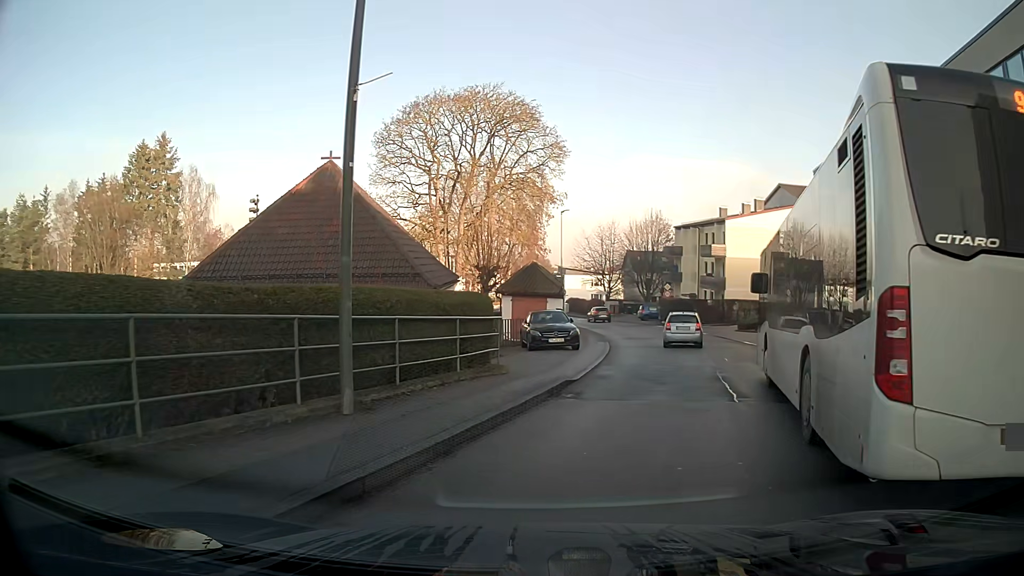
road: unclassified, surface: asphalt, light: Day
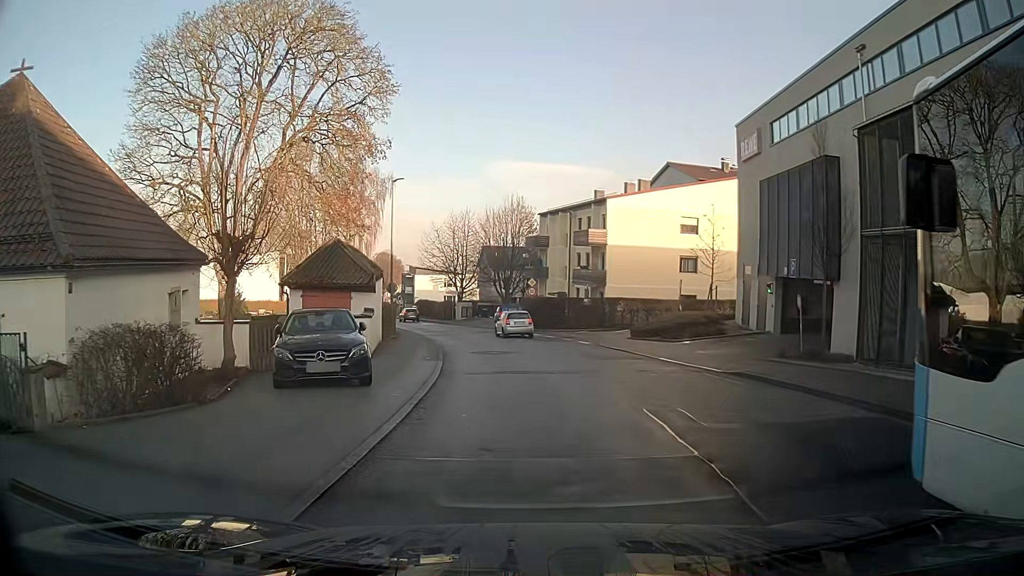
(+1.3, +11.9) m; +10°
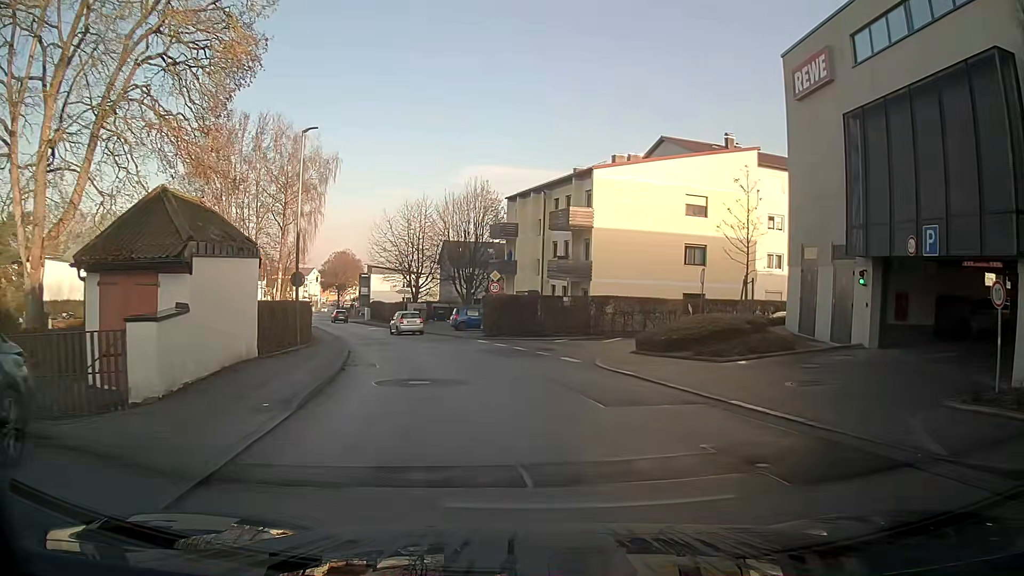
(+0.3, +10.5) m; +3°
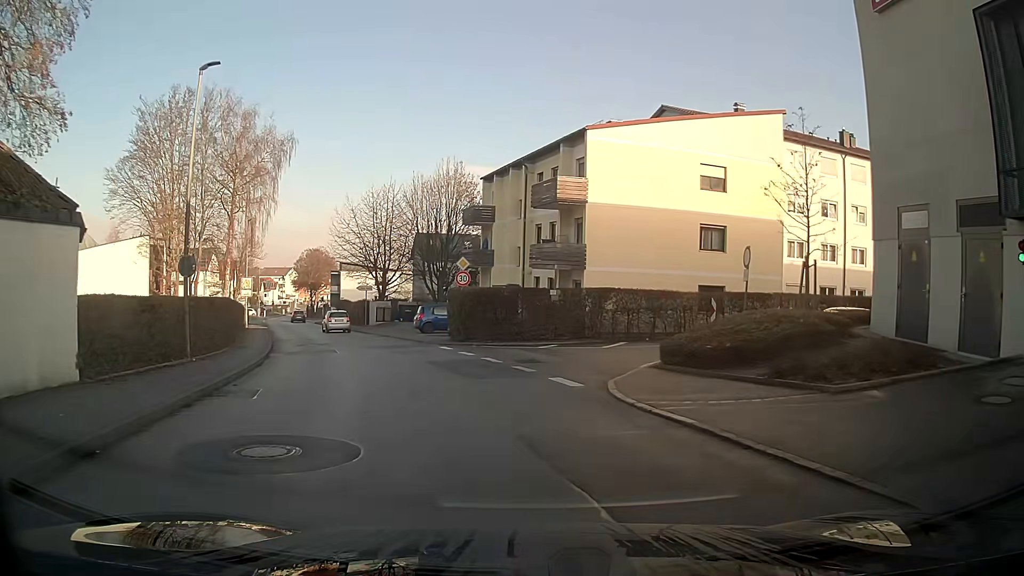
(0.0, +7.4) m; 0°
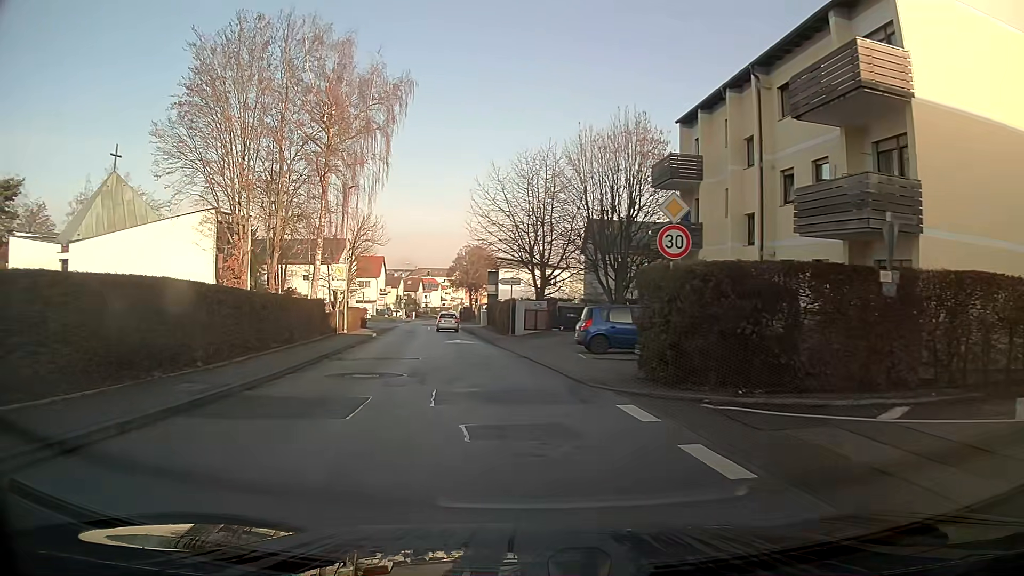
(-1.6, +15.2) m; -15°
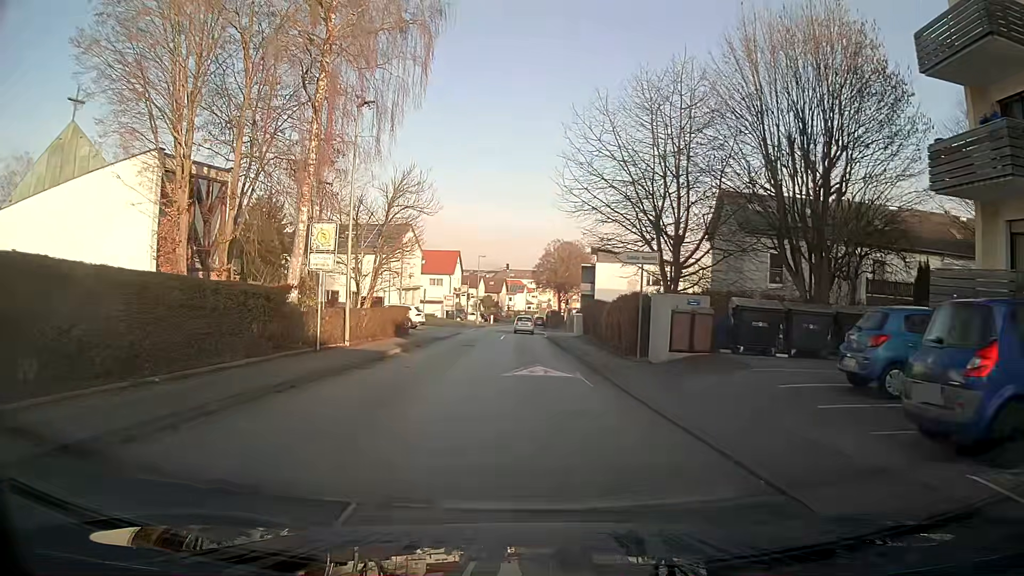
(-1.2, +16.5) m; -6°
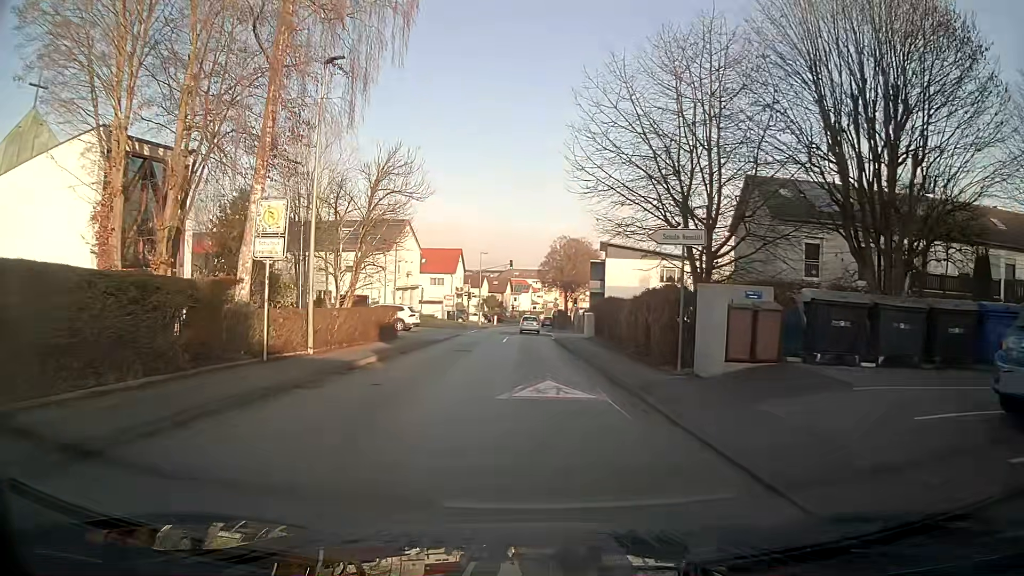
(0.0, +4.5) m; 0°
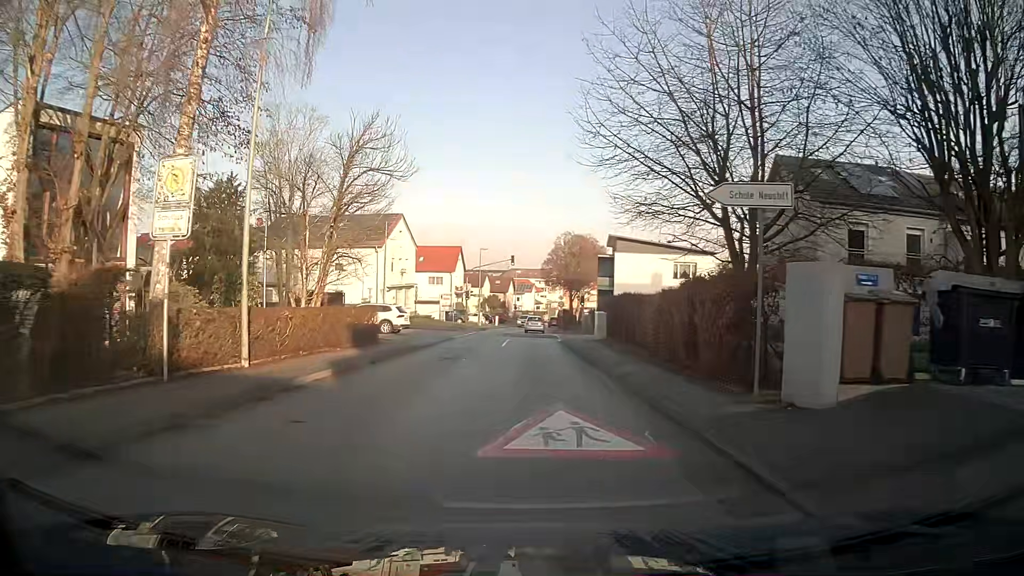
(0.0, +4.8) m; 0°
(0, +10) (0, +20) (0, +30) (0, +40) (0, +50) (0, +60) (+1, +70) (+2, +80) (+2, +90) (+3, +100) m
